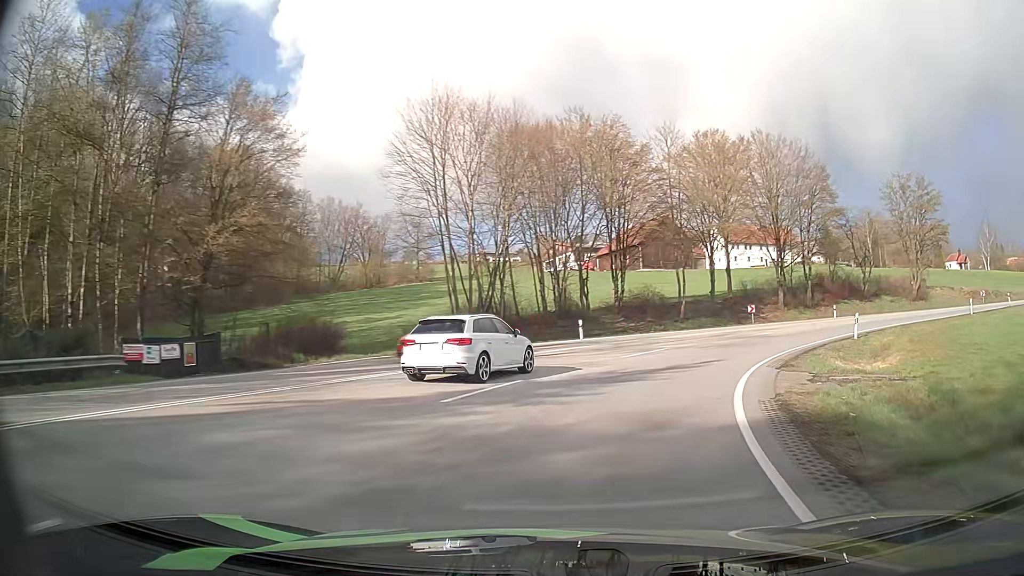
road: primary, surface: asphalt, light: Day
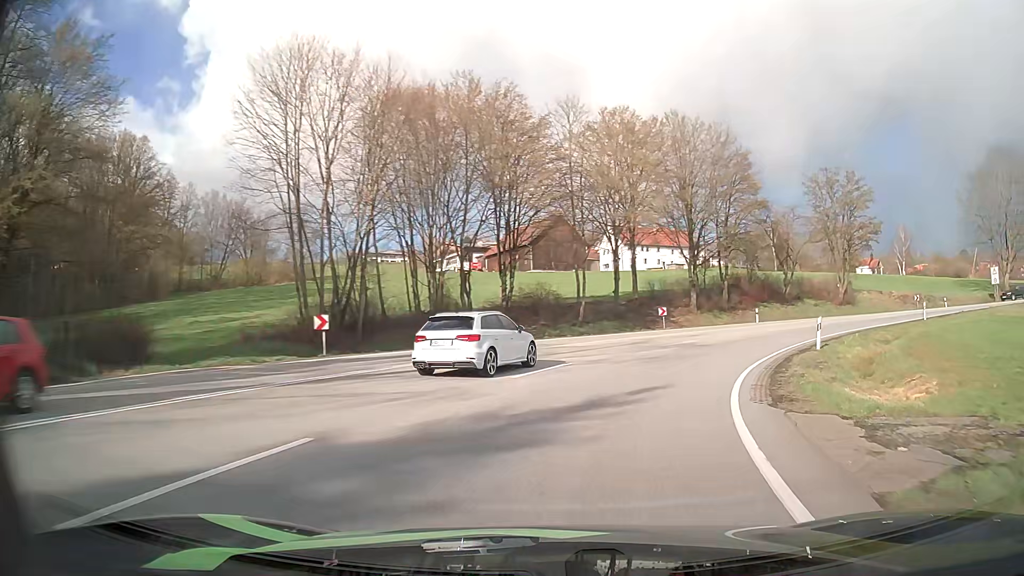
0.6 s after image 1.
(+0.6, +7.4) m; +9°
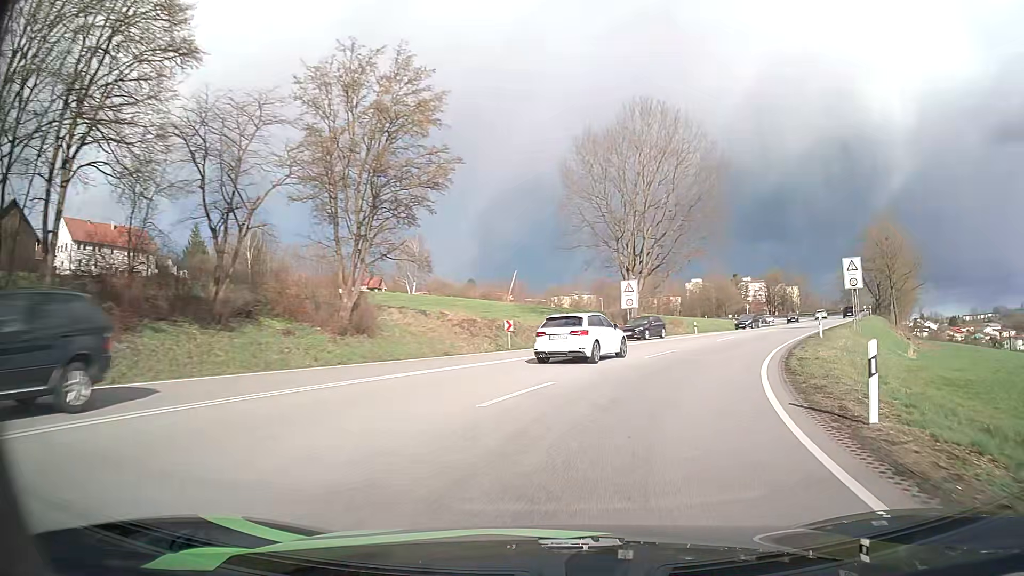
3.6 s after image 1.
(+13.7, +34.0) m; +44°
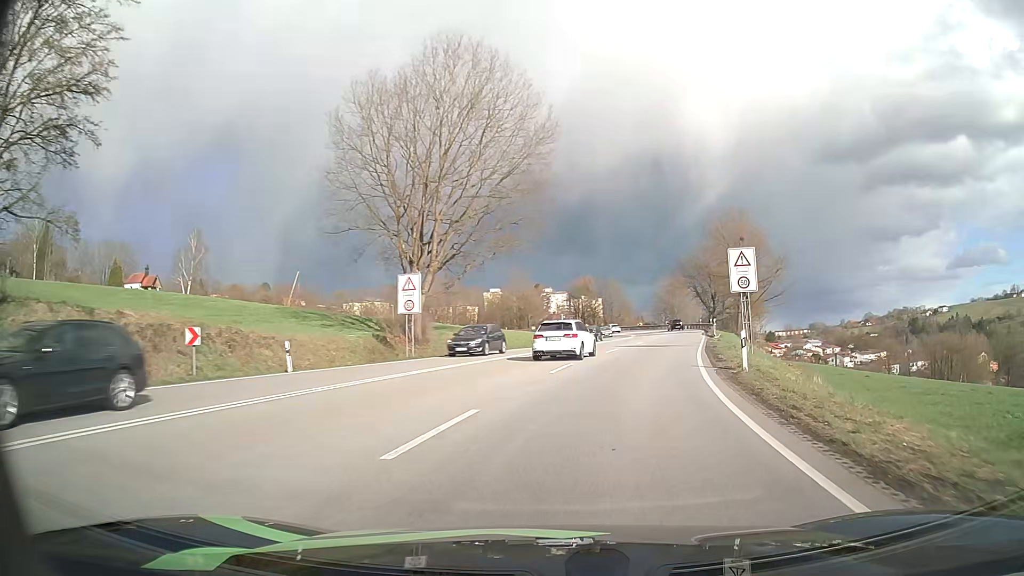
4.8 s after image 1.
(+2.3, +14.8) m; +17°
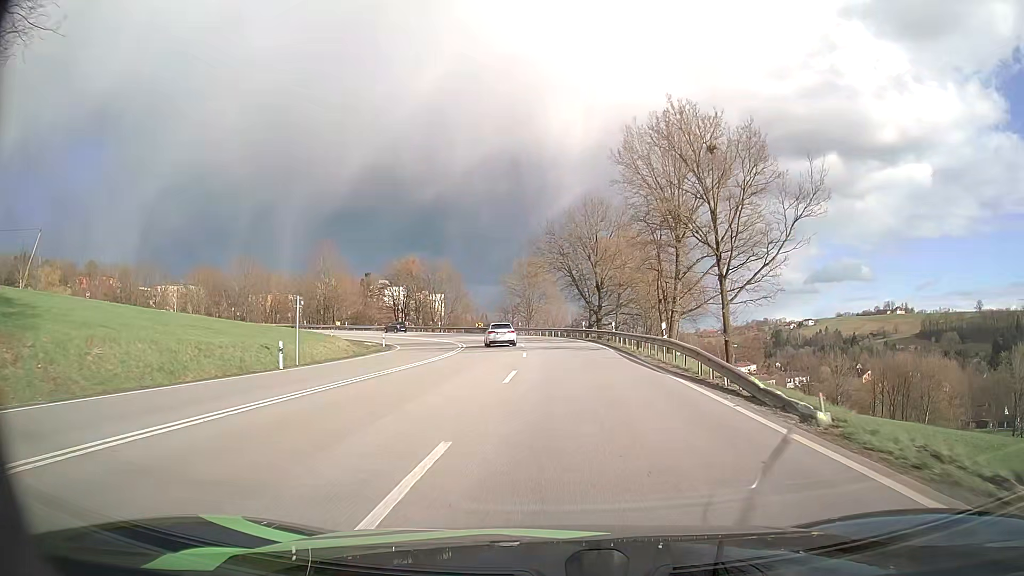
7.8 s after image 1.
(+5.8, +37.5) m; +14°
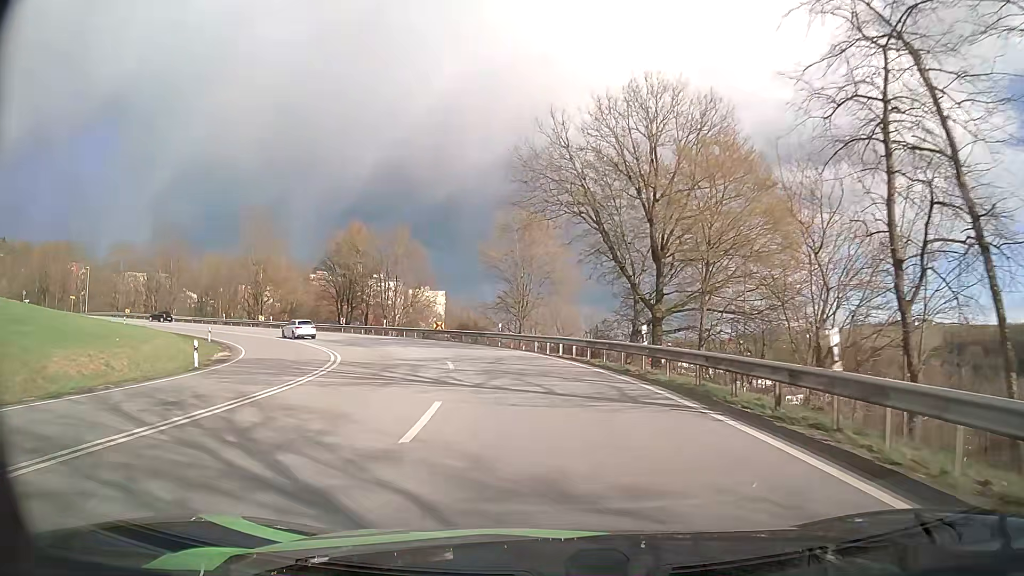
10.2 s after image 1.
(+0.4, +31.8) m; 0°
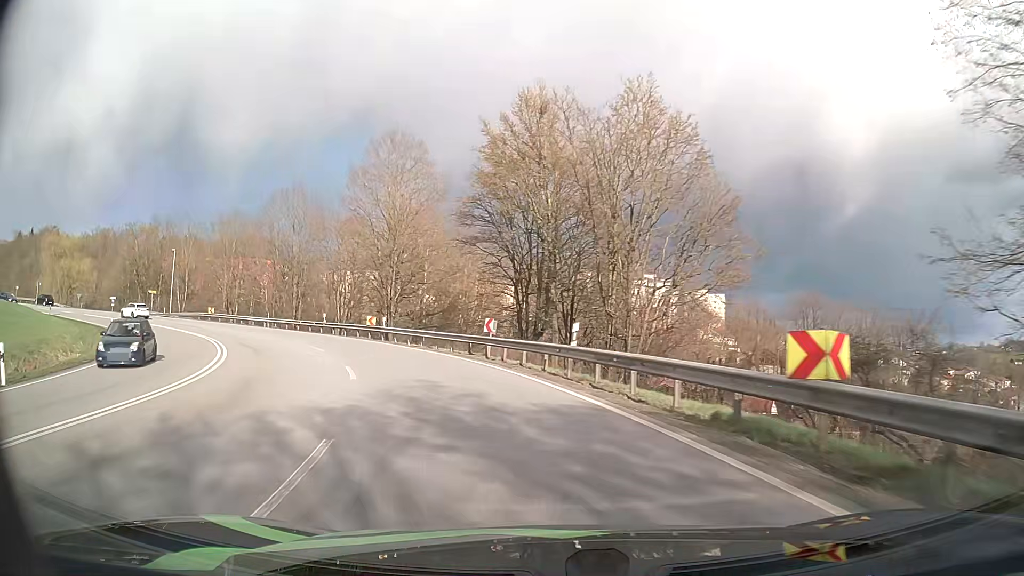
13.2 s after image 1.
(-6.9, +39.4) m; -23°
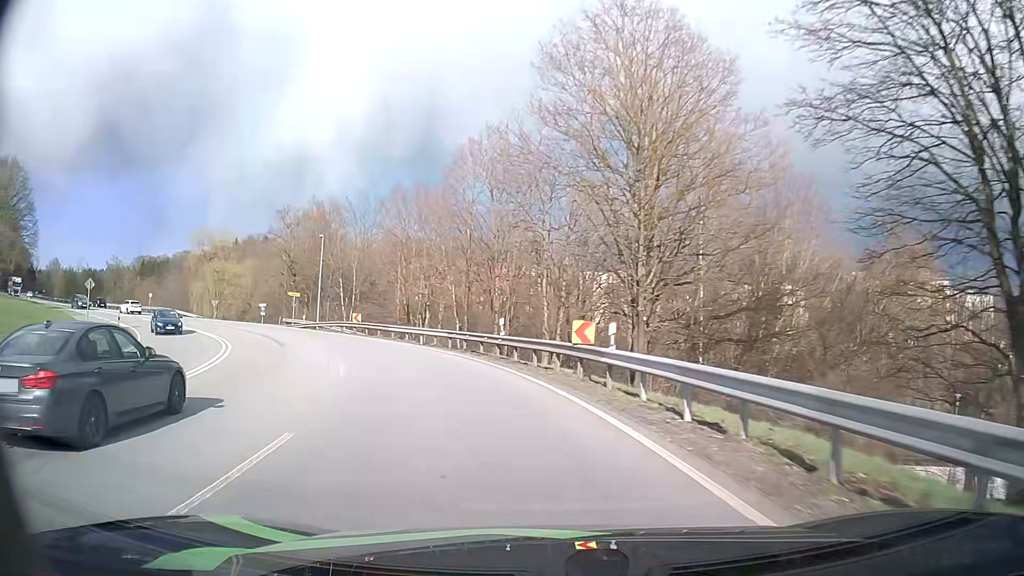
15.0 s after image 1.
(-4.5, +23.6) m; -22°
(-1, +10) (-3, +20) (-7, +29) (-13, +37) (-19, +45) (-27, +51) (-35, +57) (-43, +63) (-51, +69) (-60, +74) m
